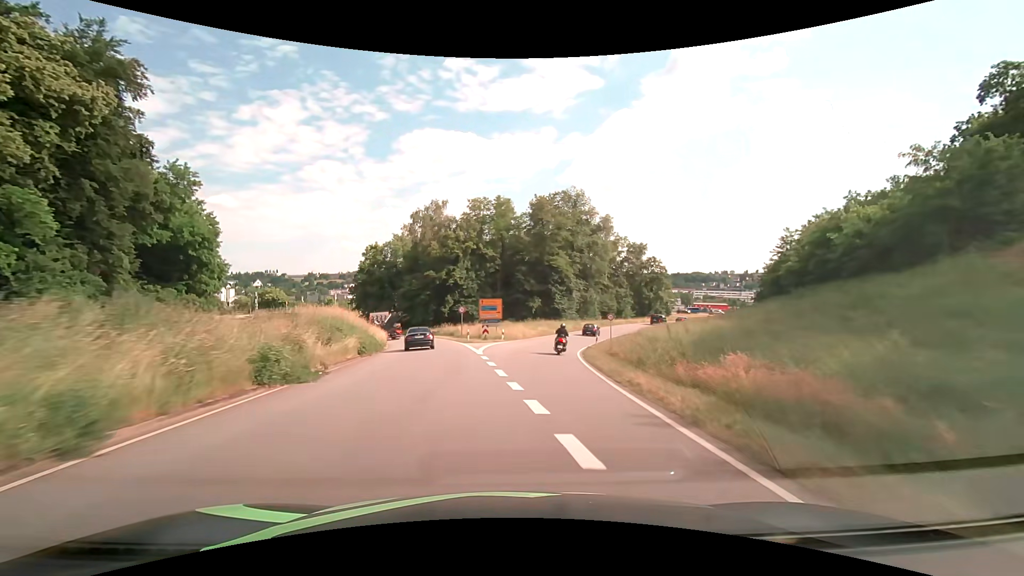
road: primary_link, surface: asphalt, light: Day
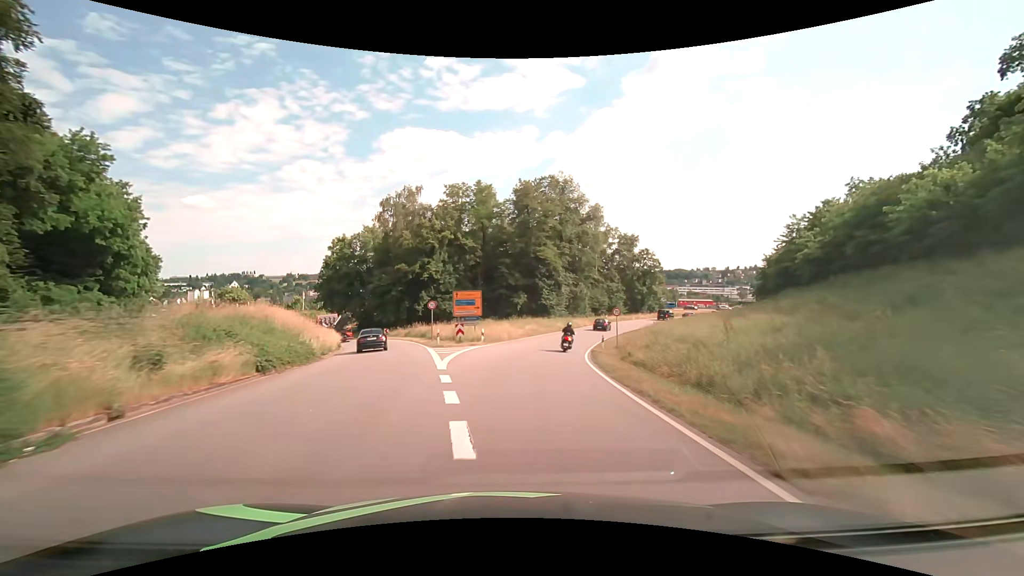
(+0.1, +8.7) m; +2°
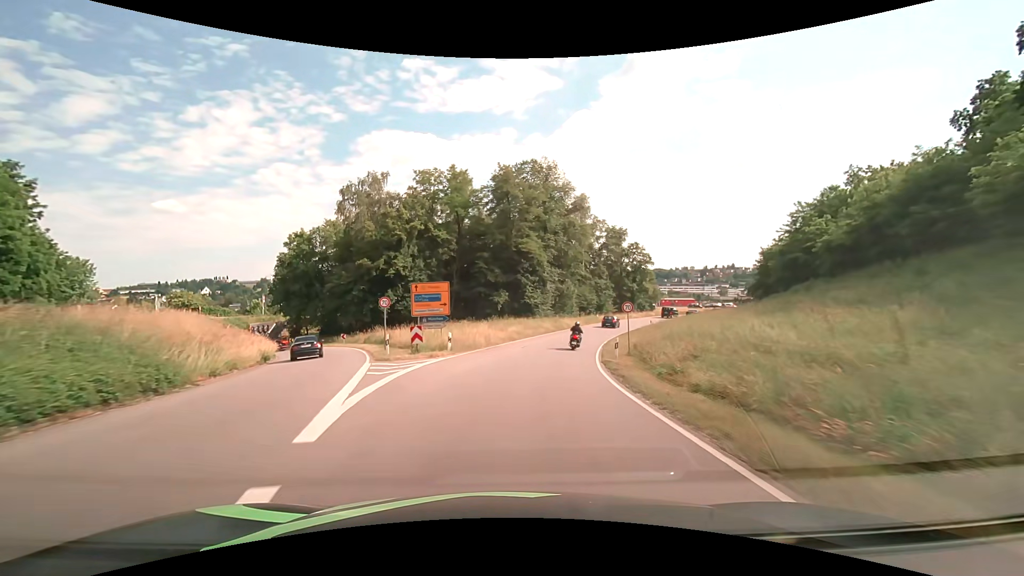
(+0.1, +8.7) m; +2°
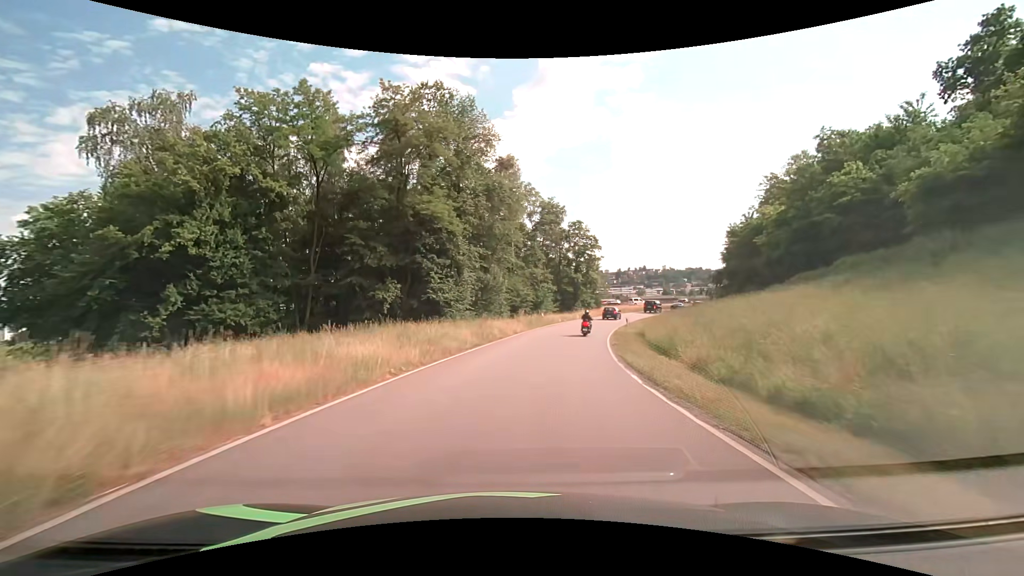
(+1.9, +25.6) m; +9°
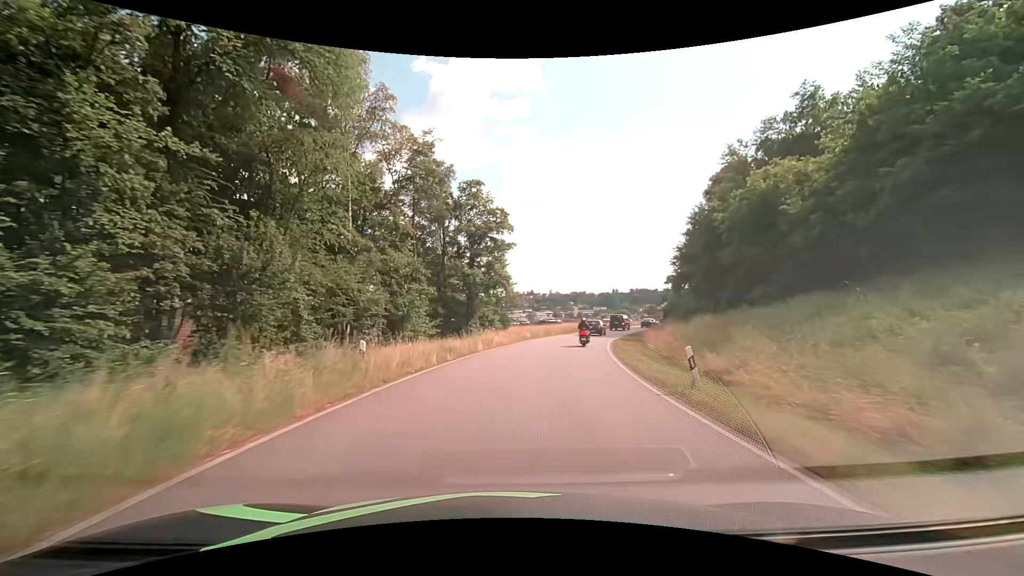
(+3.6, +32.5) m; +13°
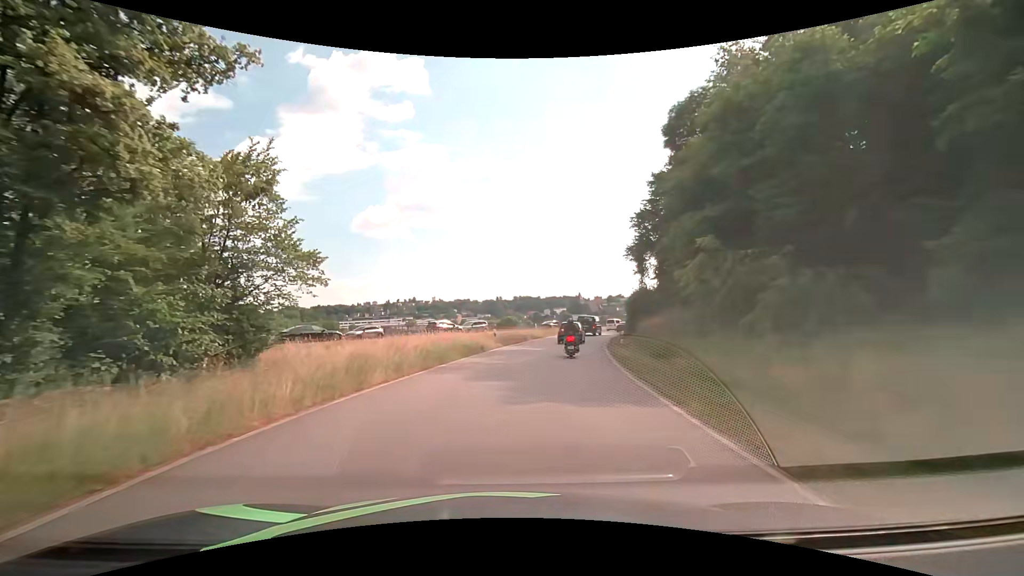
(+4.1, +33.7) m; +13°
(0, +10) (+1, +20) (+3, +30) (+5, +40) (+8, +49) (+12, +58) (+16, +68) (+21, +76) (+26, +85) (+32, +93) m
